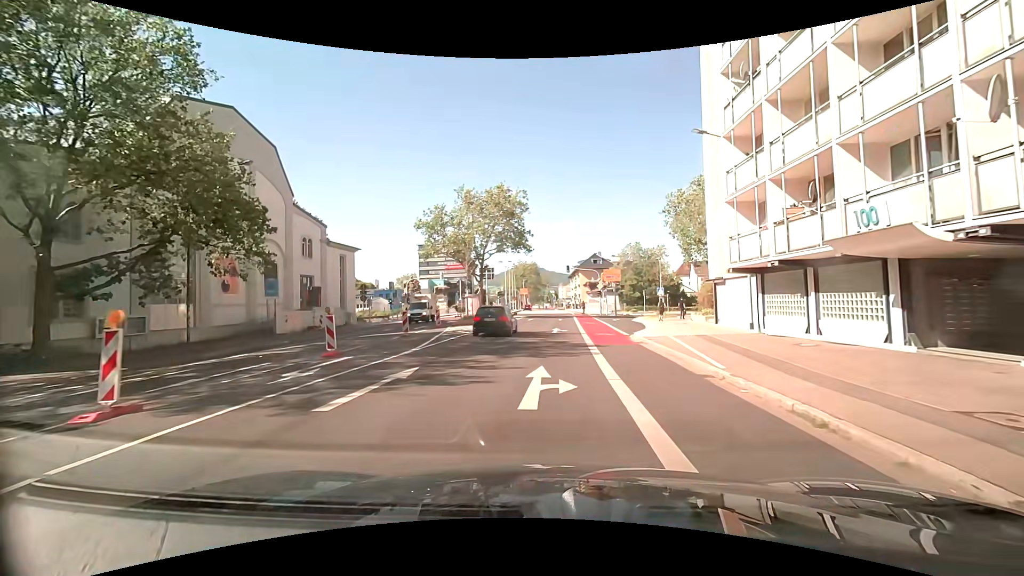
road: secondary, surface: asphalt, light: Day
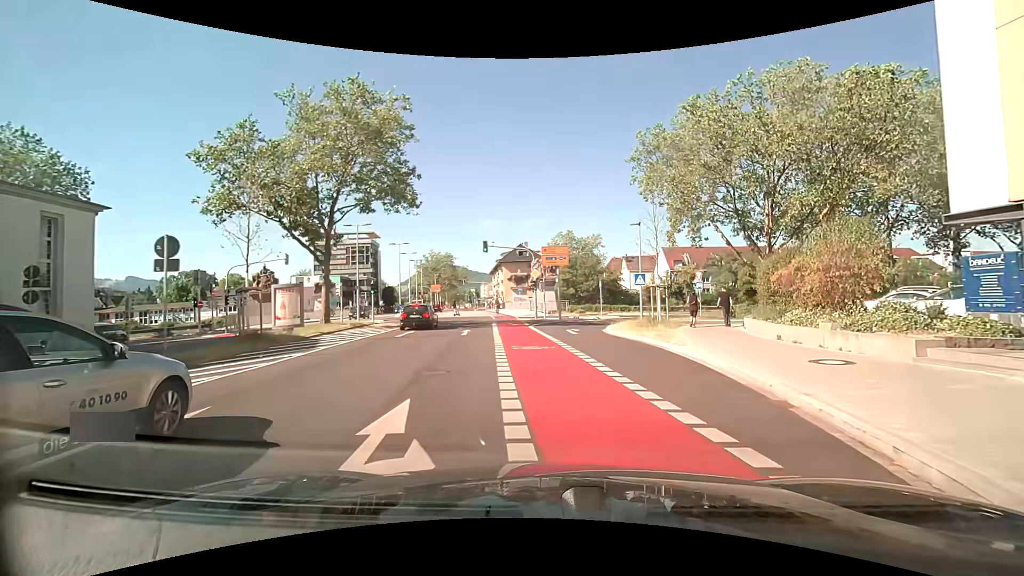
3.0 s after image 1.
(+0.4, +23.2) m; +7°
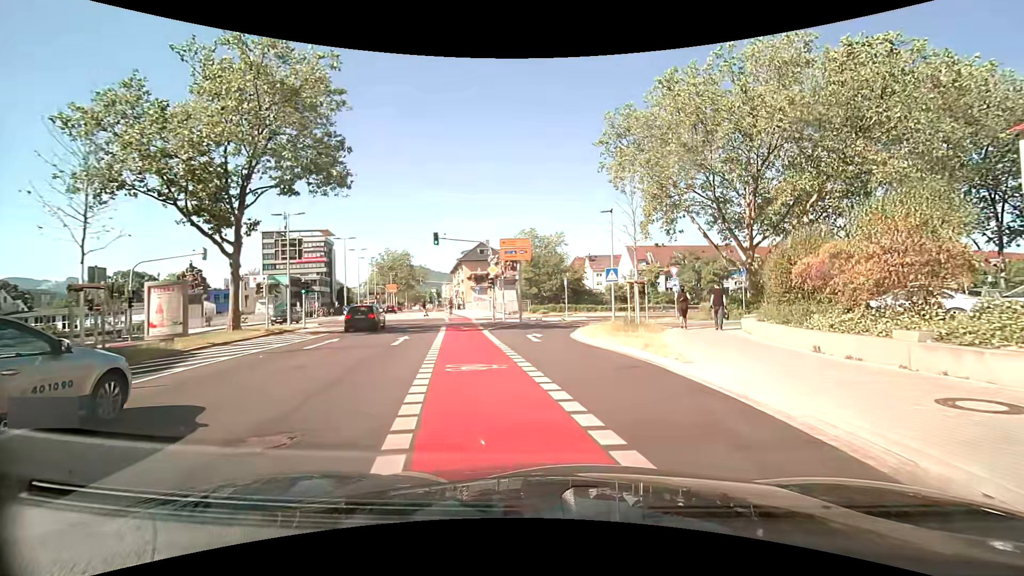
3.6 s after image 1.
(+0.1, +4.6) m; +4°
